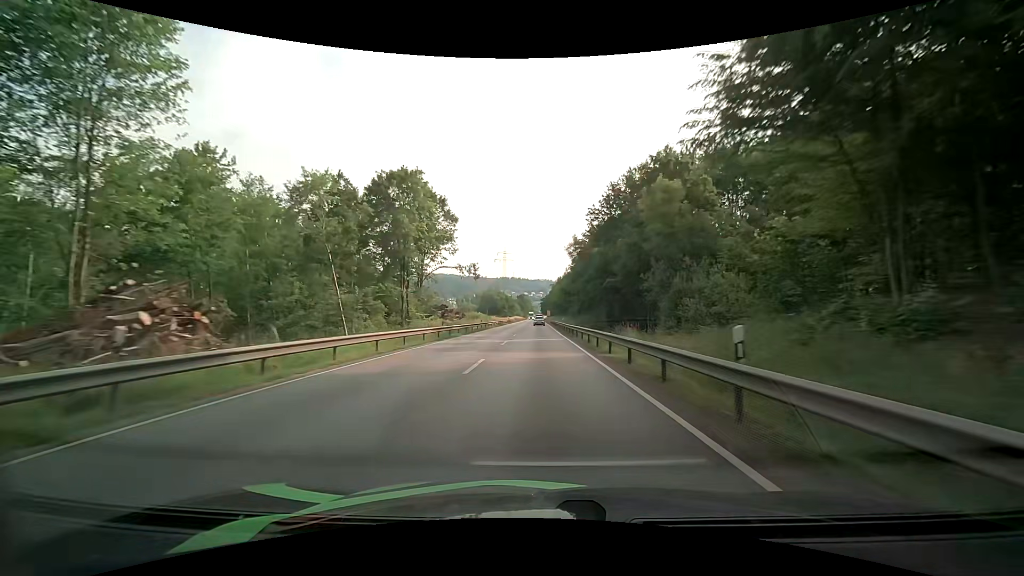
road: primary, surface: asphalt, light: Day
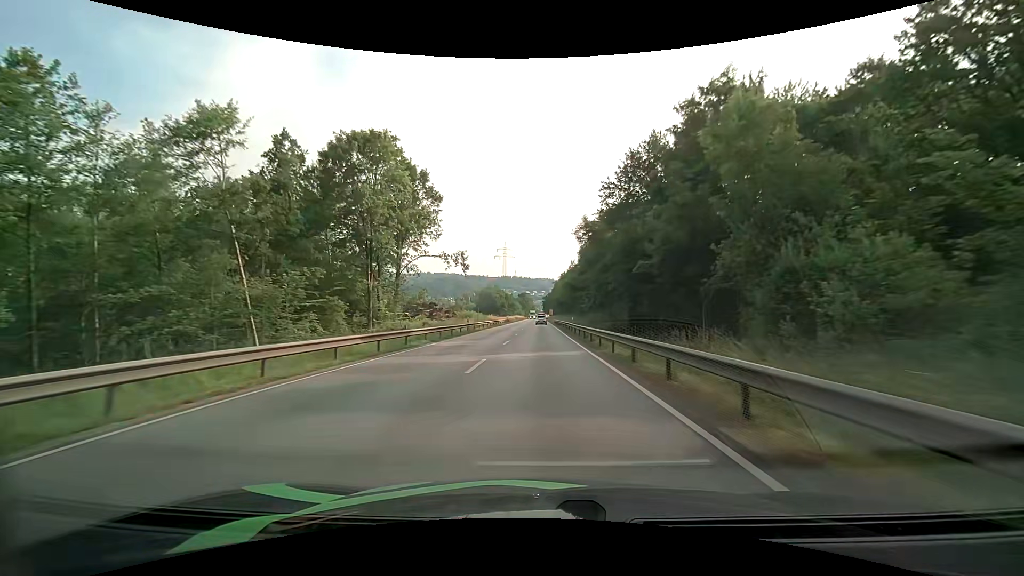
(0.0, +12.2) m; 0°
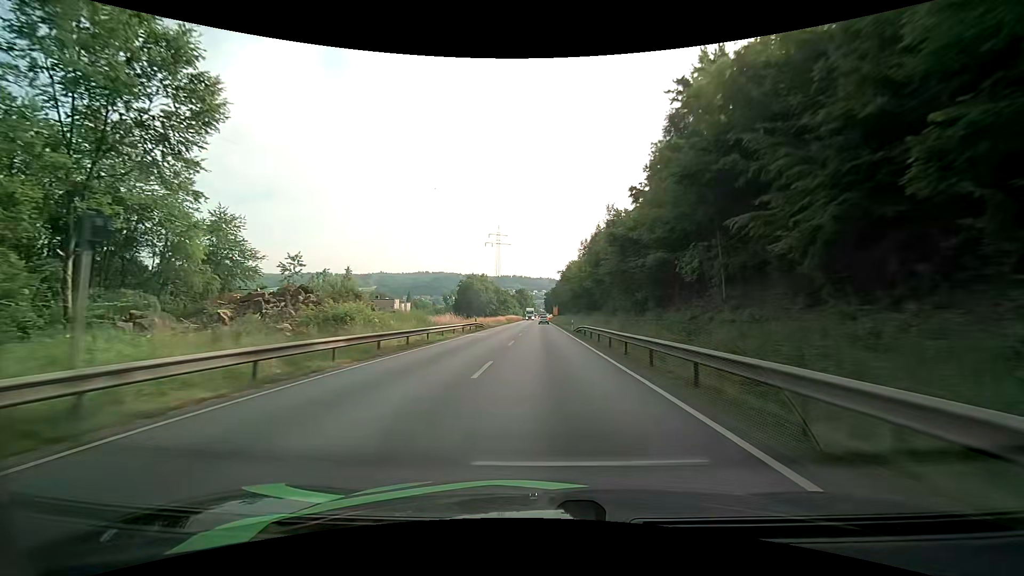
(-0.2, +49.1) m; -1°
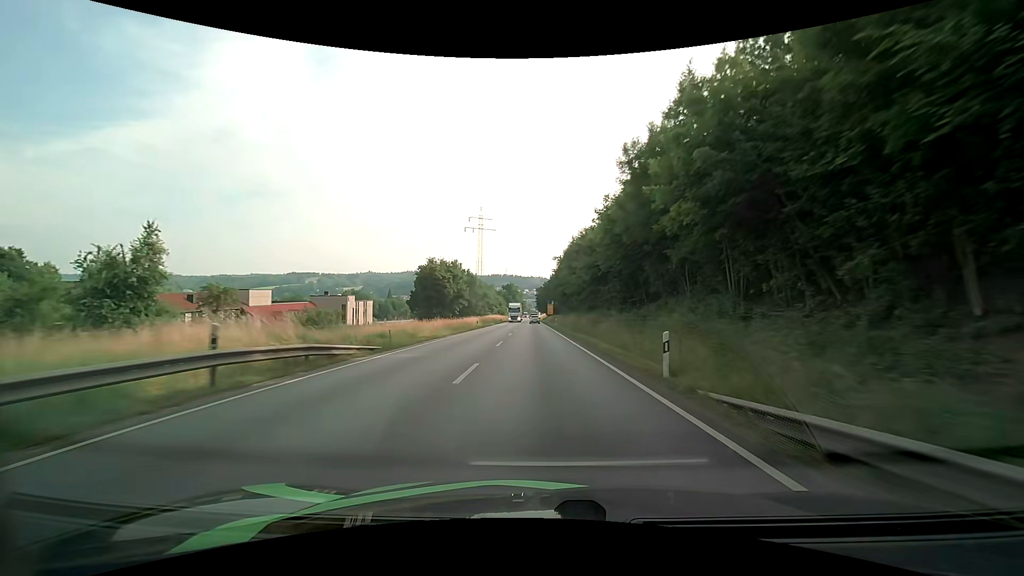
(+0.5, +37.0) m; +1°
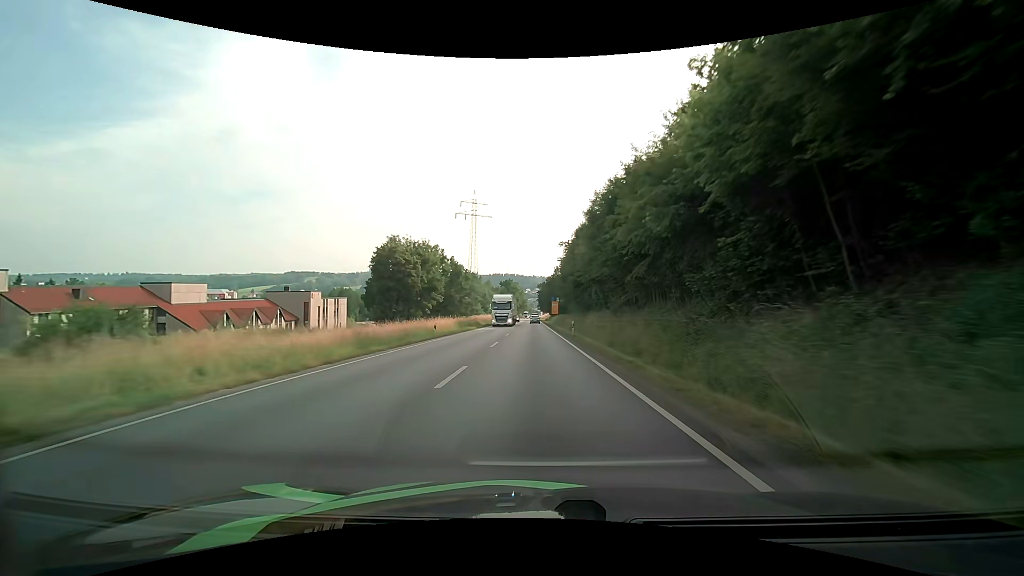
(0.0, +24.7) m; 0°
(0, +10) (0, +20) (0, +30) (0, +40) (0, +50) (0, +60) (-1, +70) (-1, +80) (-1, +90) (-1, +100) m
